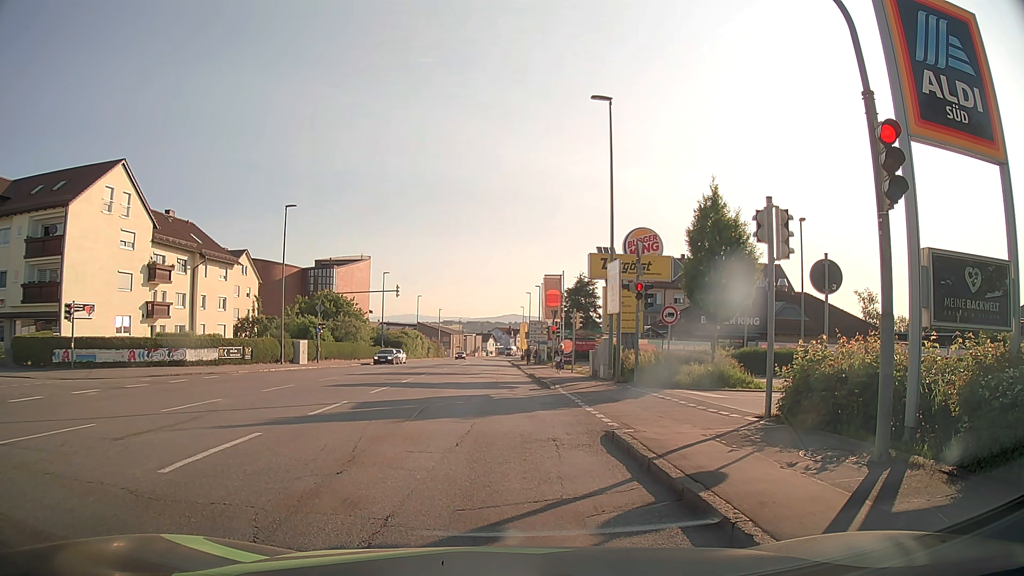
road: tertiary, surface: asphalt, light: Day
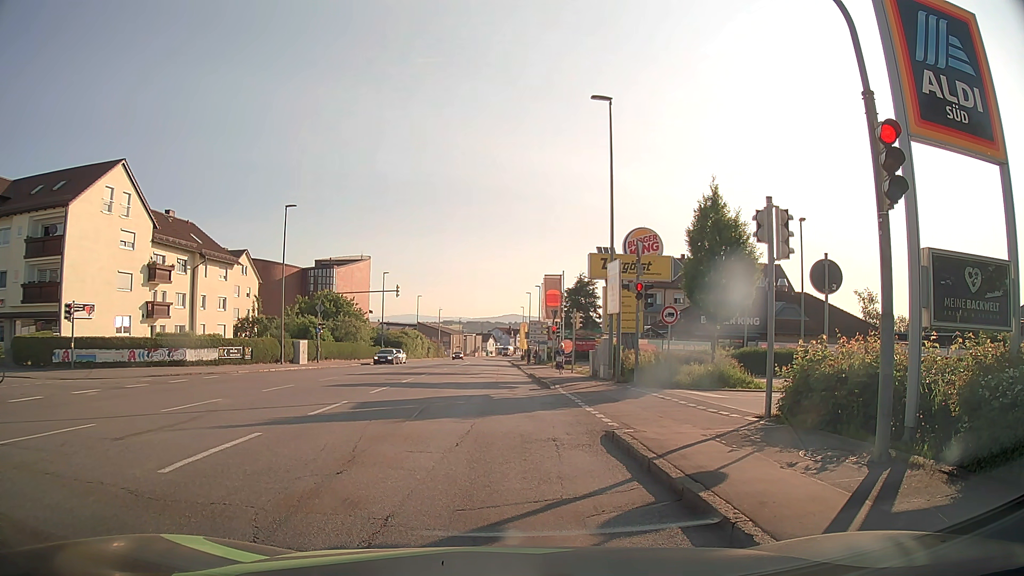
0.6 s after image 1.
(0.0, 0.0) m; 0°
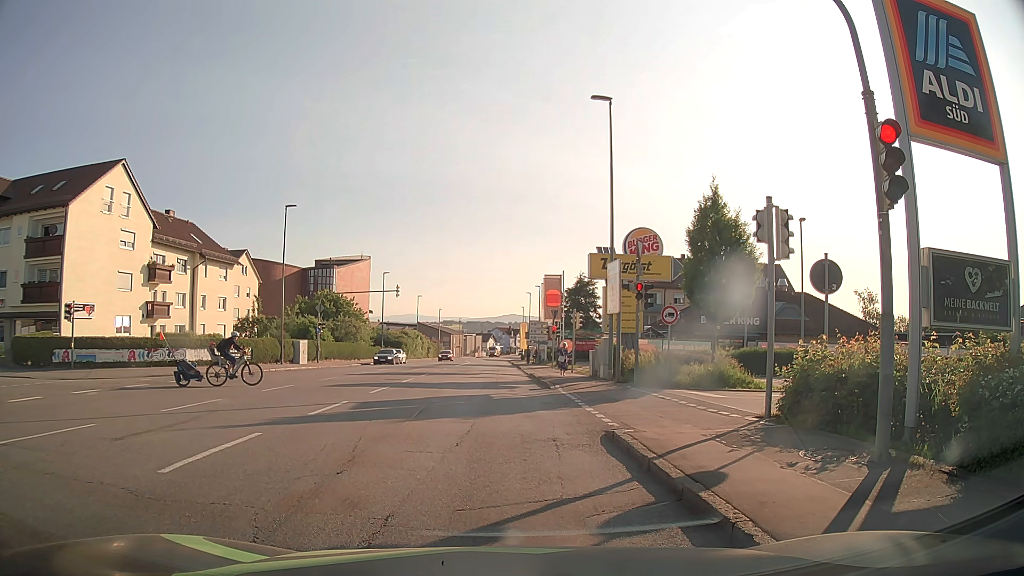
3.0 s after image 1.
(0.0, 0.0) m; 0°
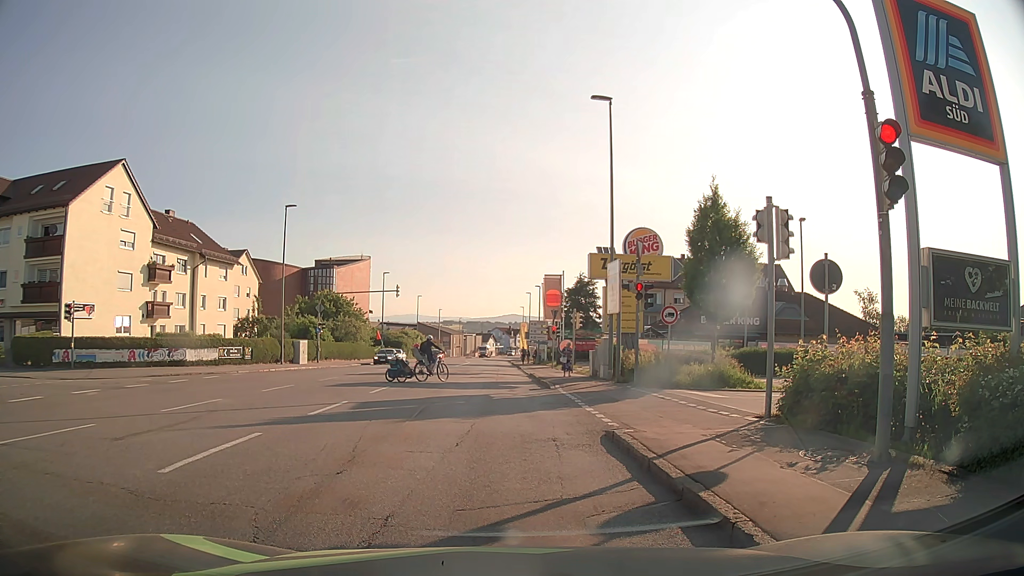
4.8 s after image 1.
(0.0, 0.0) m; 0°
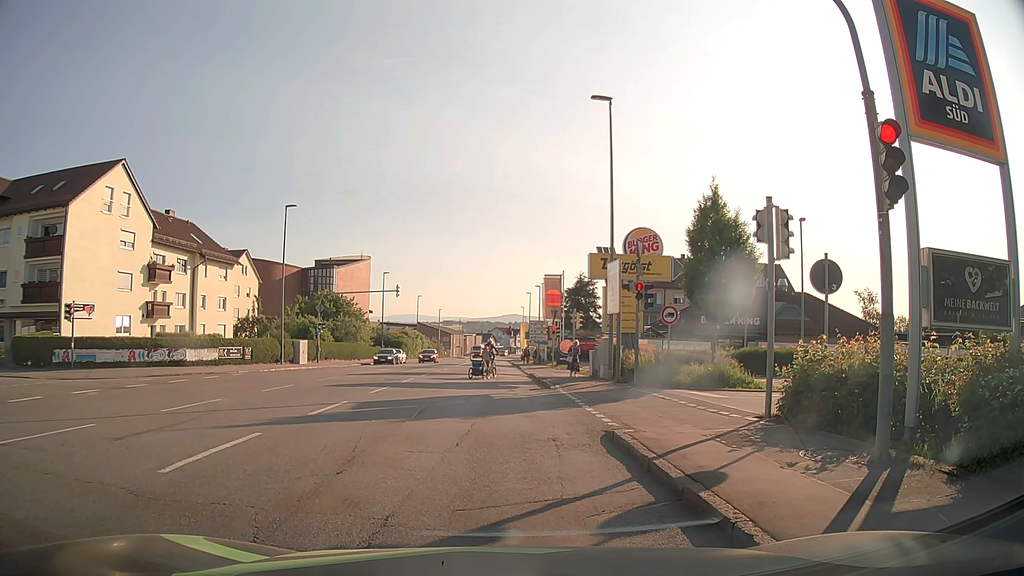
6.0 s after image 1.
(0.0, 0.0) m; 0°
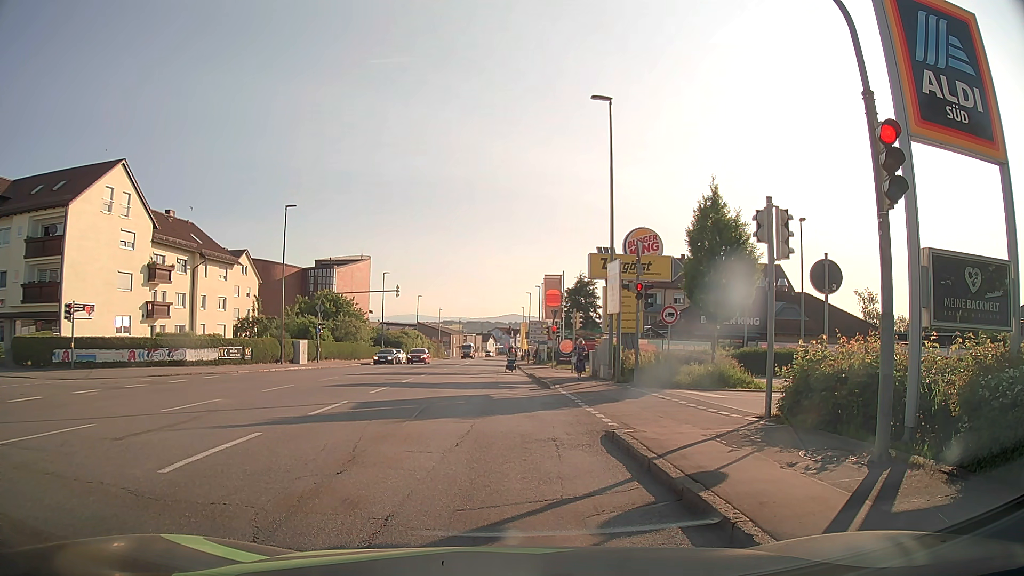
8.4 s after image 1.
(0.0, 0.0) m; 0°
